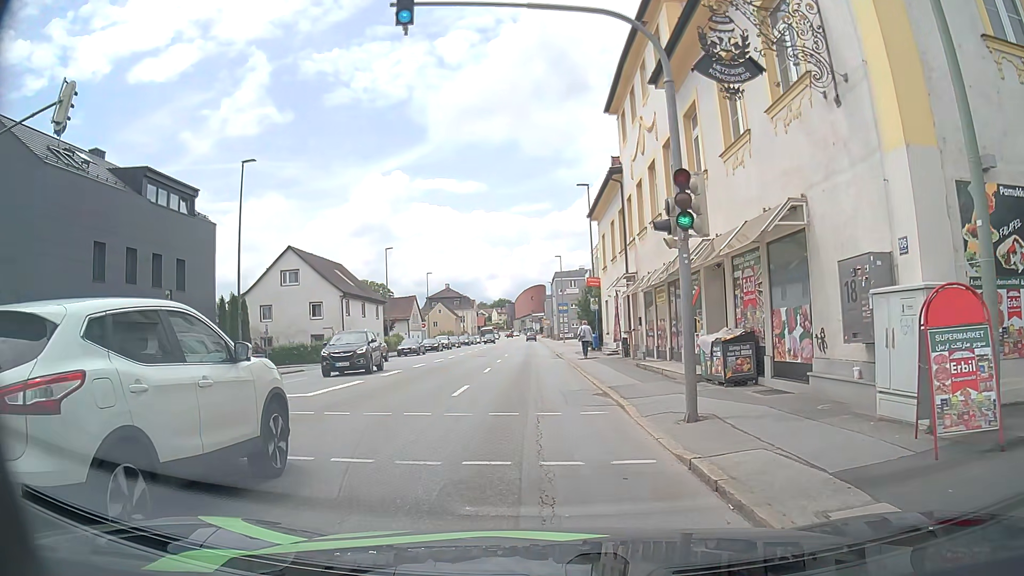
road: tertiary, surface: asphalt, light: Day
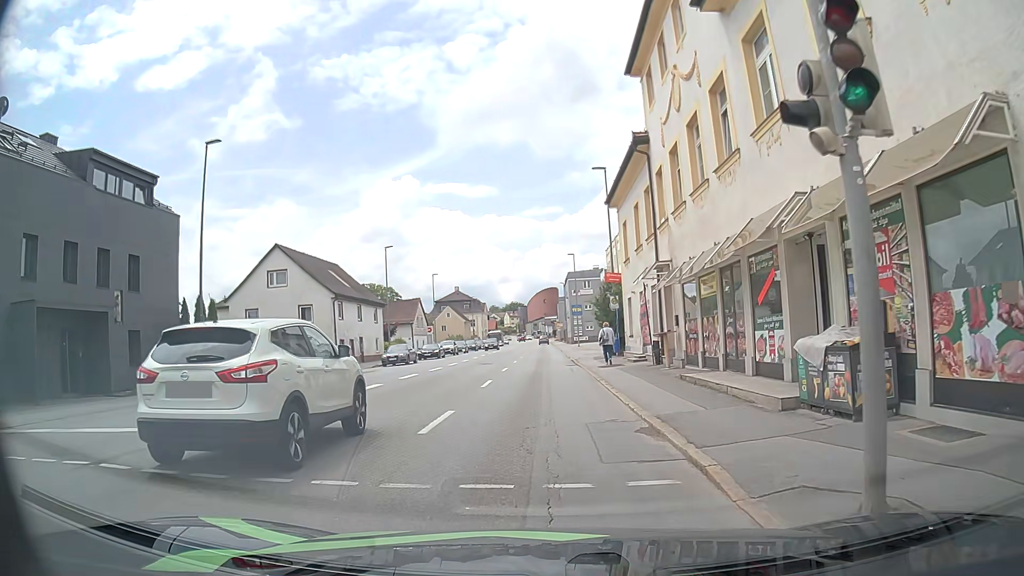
(-0.1, +5.3) m; -3°
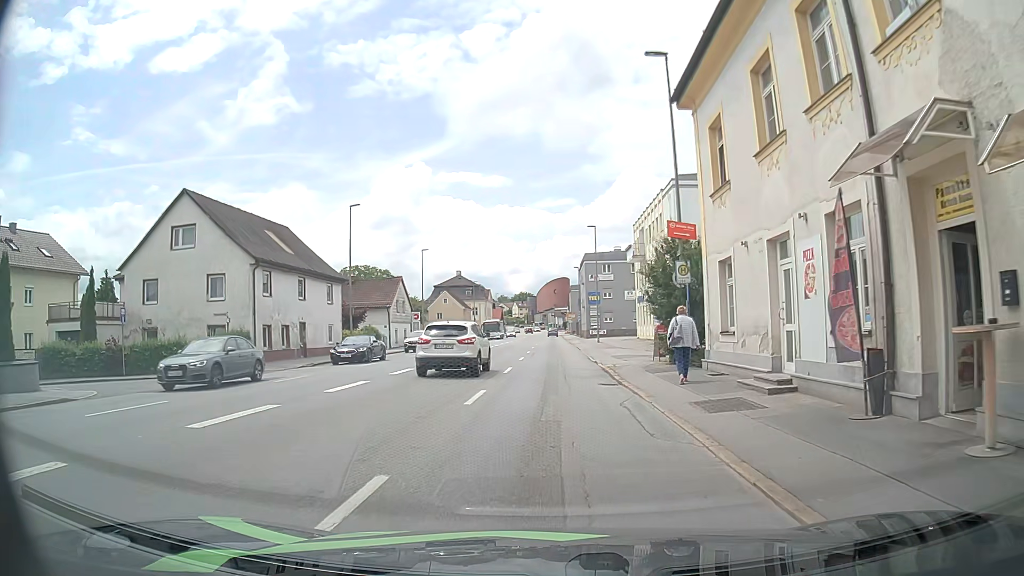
(+0.1, +15.6) m; 0°
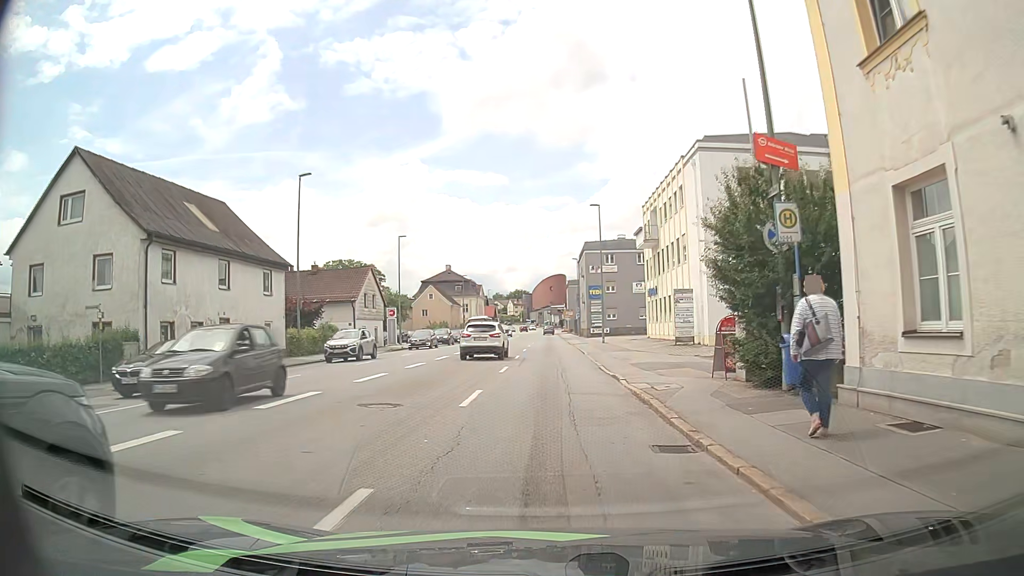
(+0.1, +9.7) m; +1°
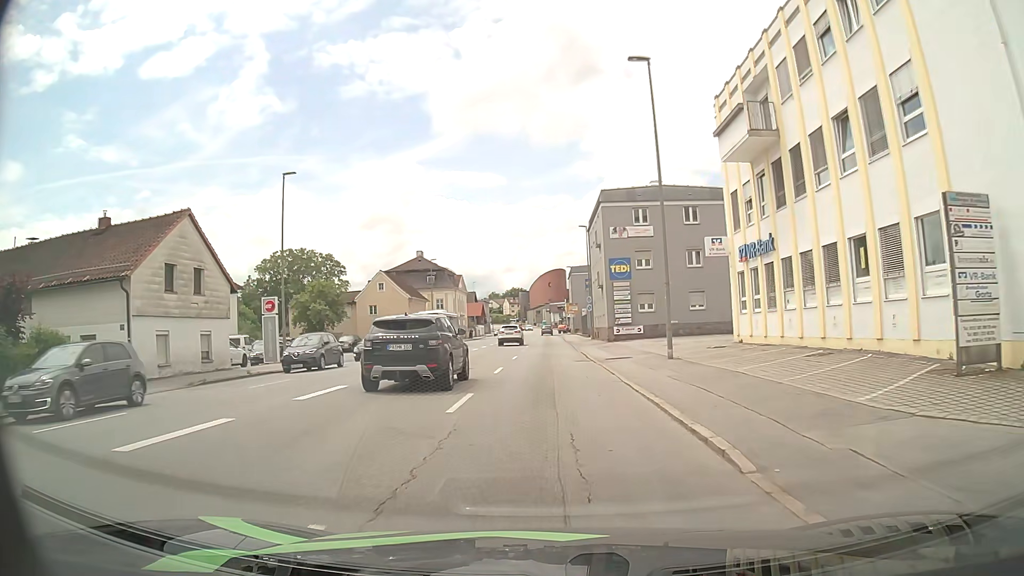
(+0.3, +28.3) m; 0°
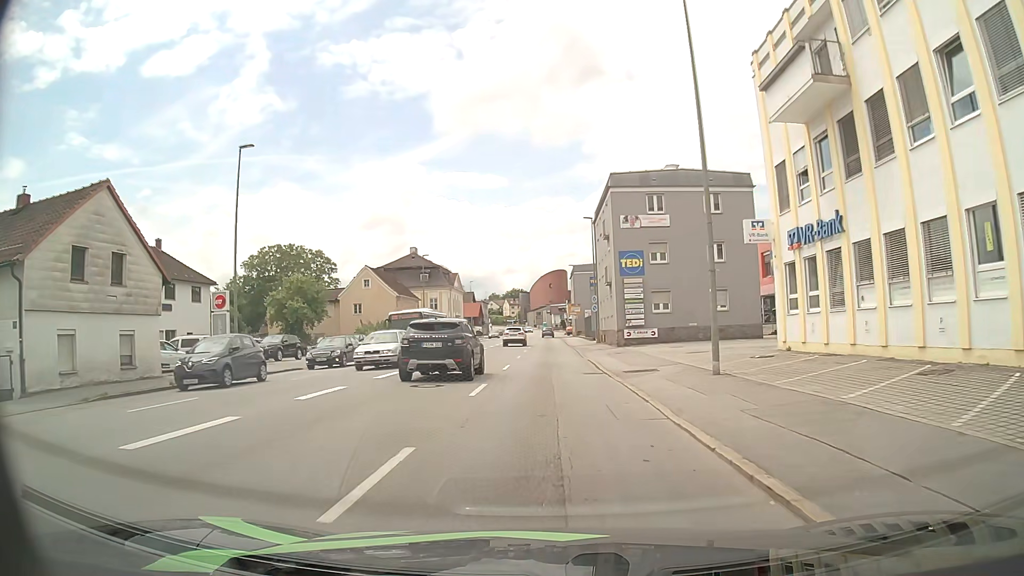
(0.0, +6.0) m; 0°
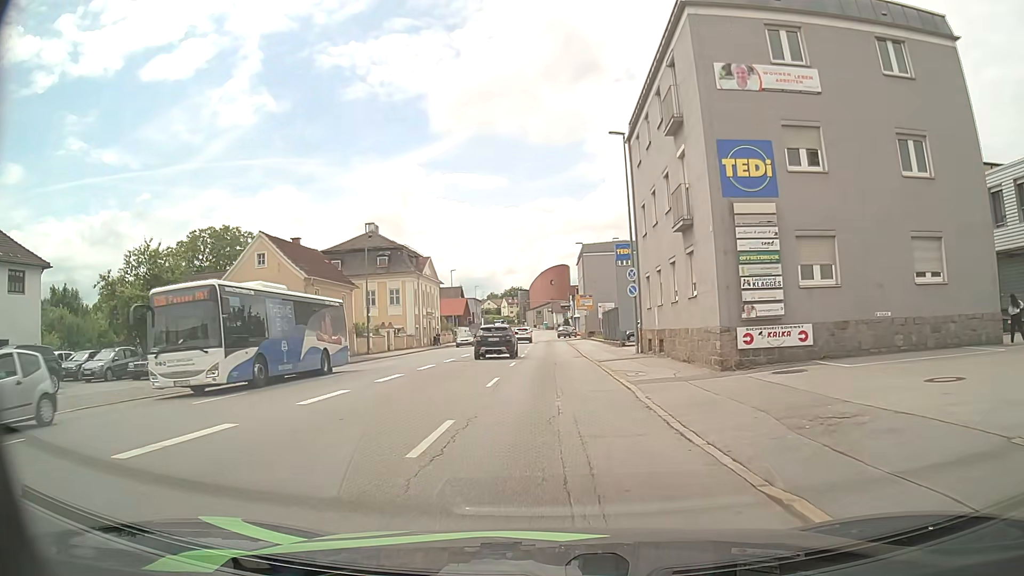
(+0.2, +24.5) m; 0°
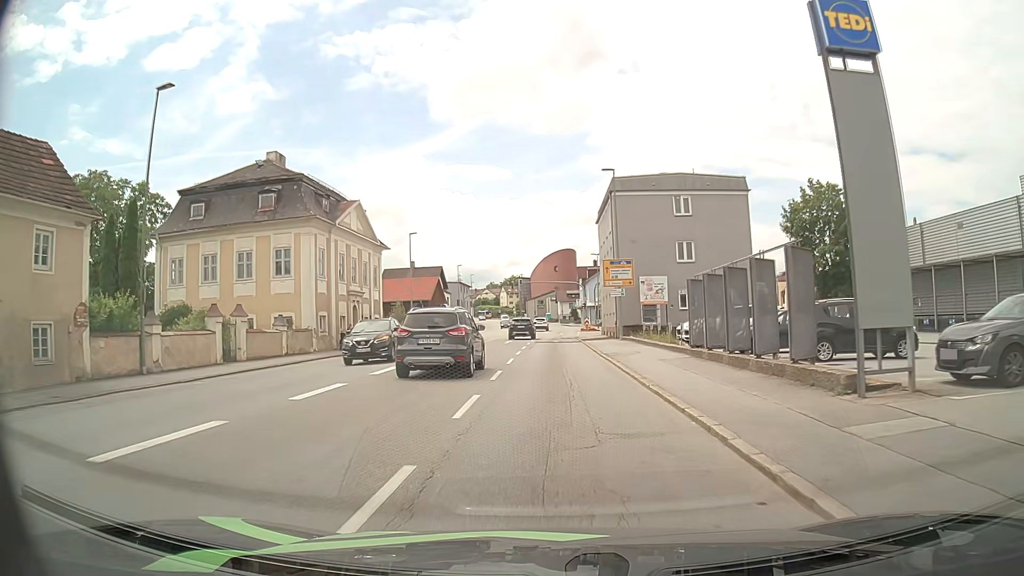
(+0.1, +30.9) m; 0°
(0, +10) (0, +20) (0, +30) (0, +40) (0, +50) (+1, +60) (+3, +70) (+9, +78) (+16, +84) (+26, +88) m
